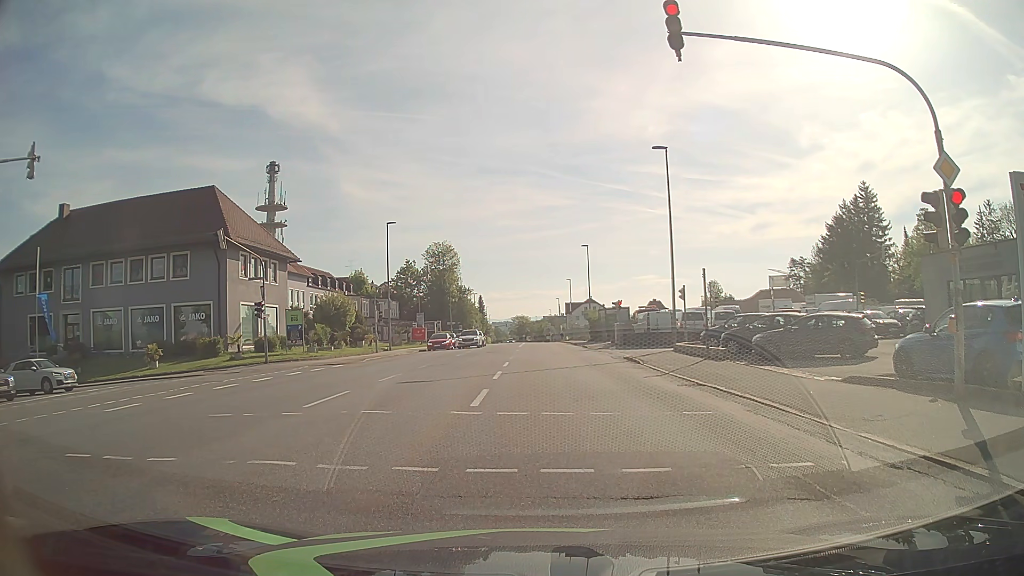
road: tertiary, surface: asphalt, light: Day
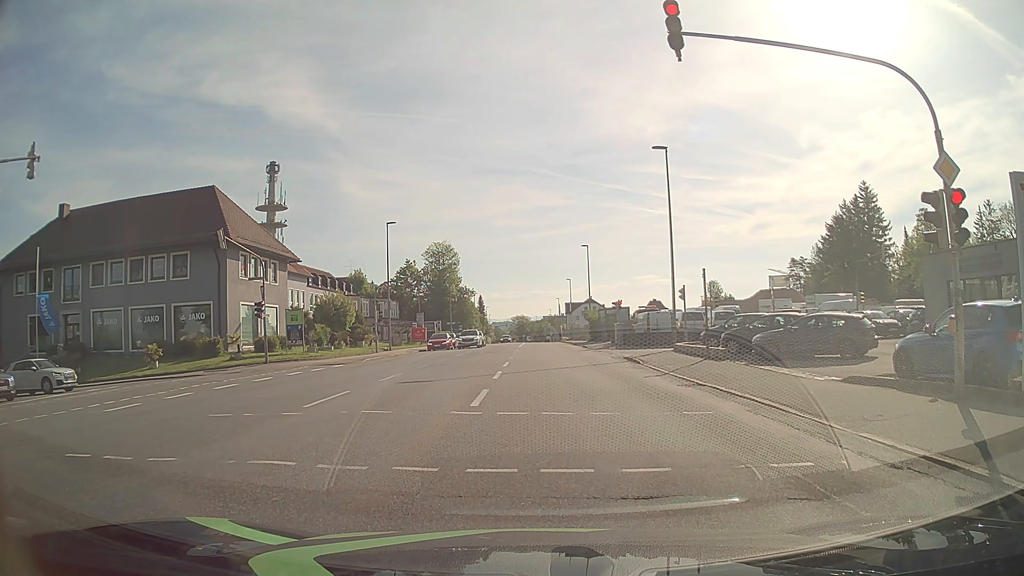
(0.0, 0.0) m; 0°
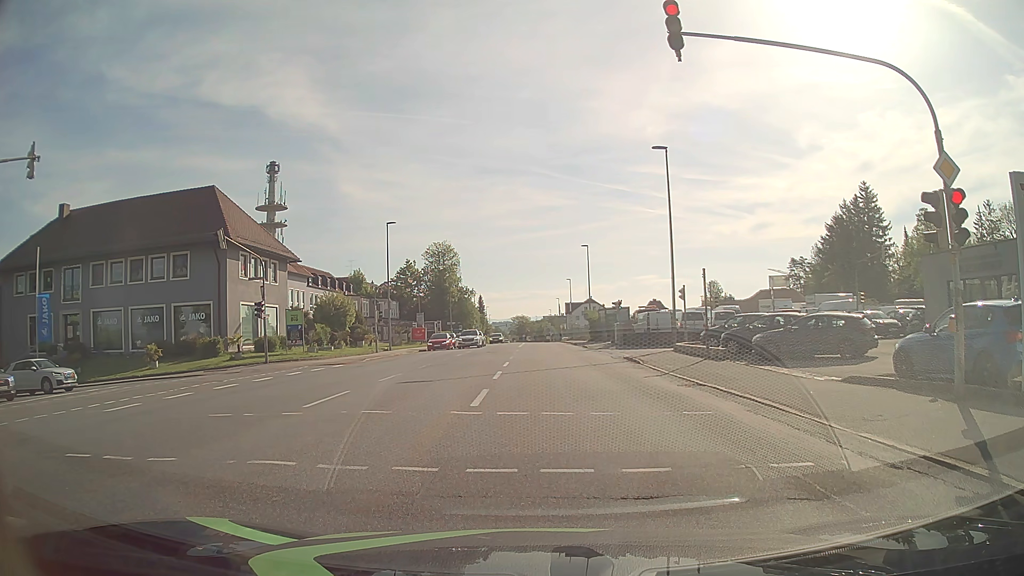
(0.0, 0.0) m; 0°
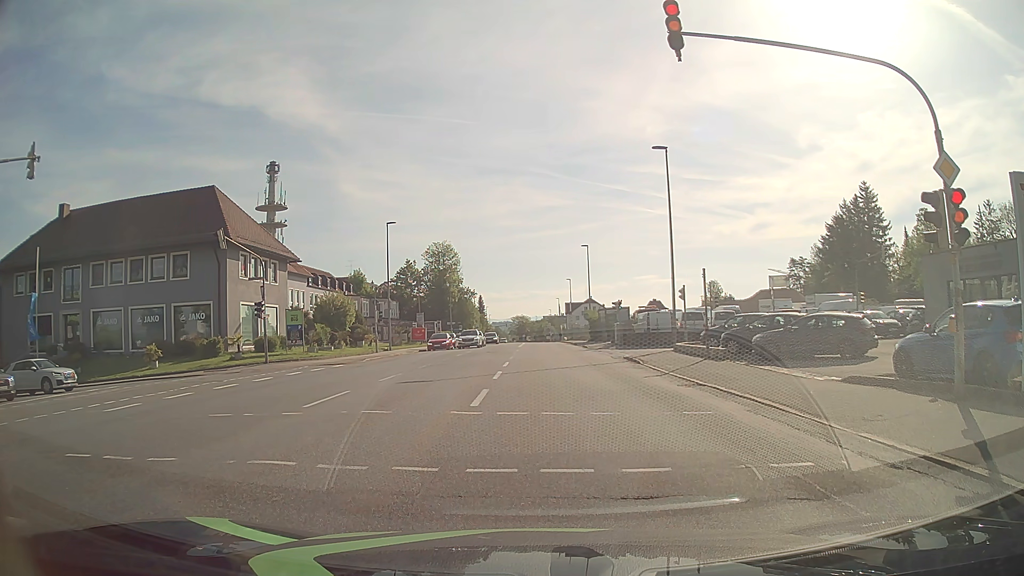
(0.0, 0.0) m; 0°
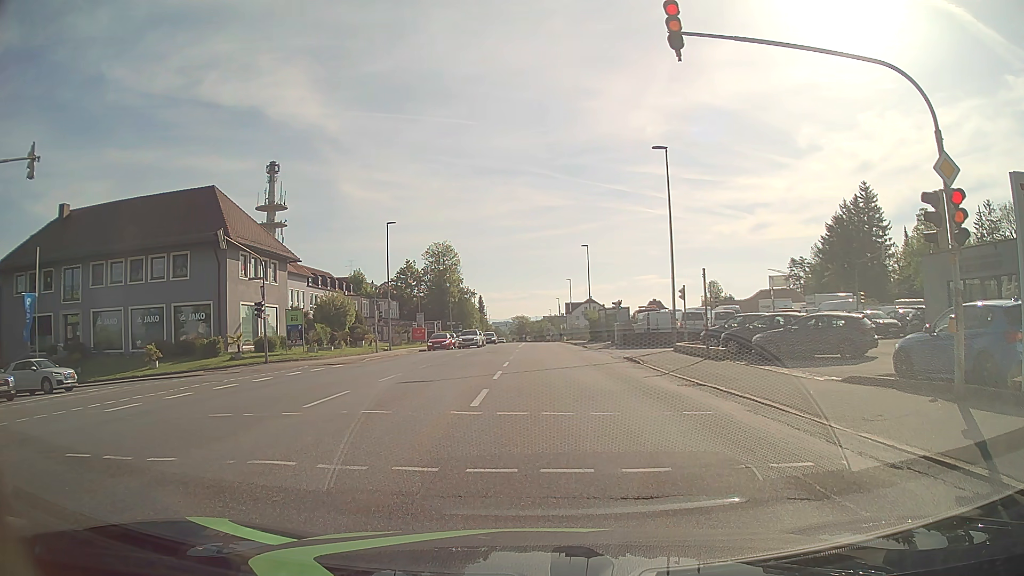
(0.0, 0.0) m; 0°
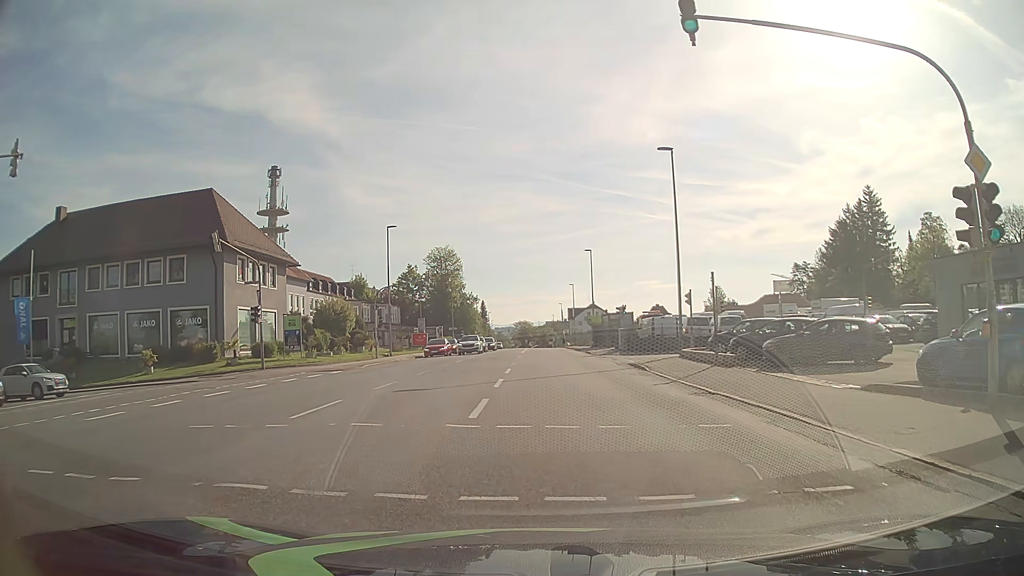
(0.0, +1.0) m; -3°
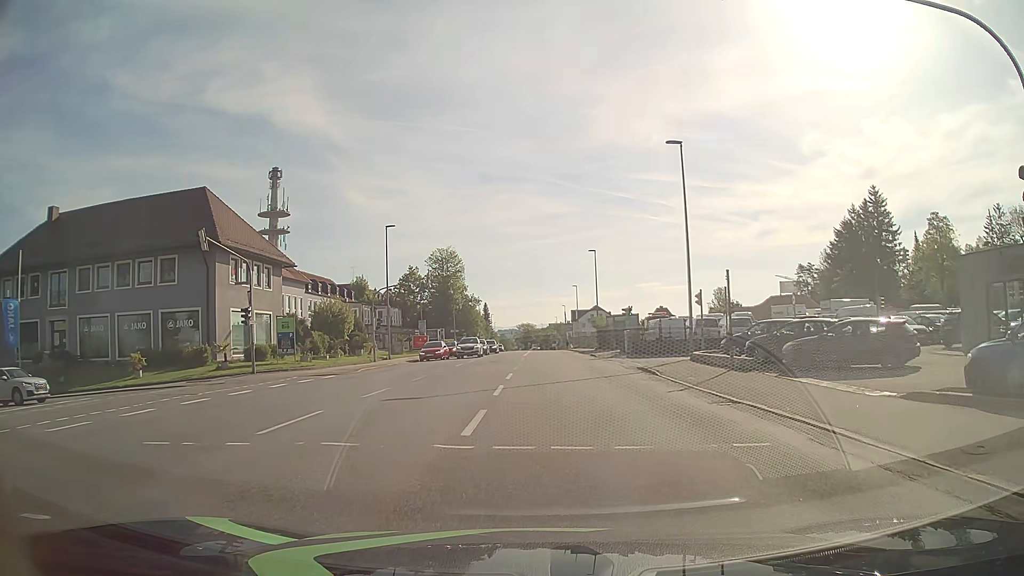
(0.0, +1.7) m; +1°
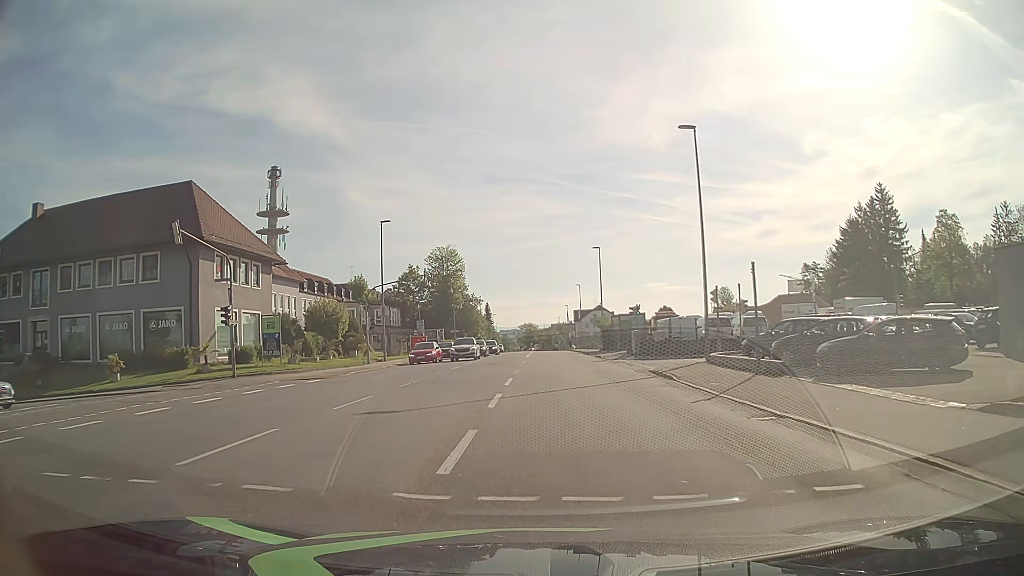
(0.0, +2.7) m; -1°
(0, +10) (0, +20) (0, +30) (+1, +40) (+1, +50) (+1, +60) (+1, +70) (+1, +80) (+1, +90) (+1, +100) m
